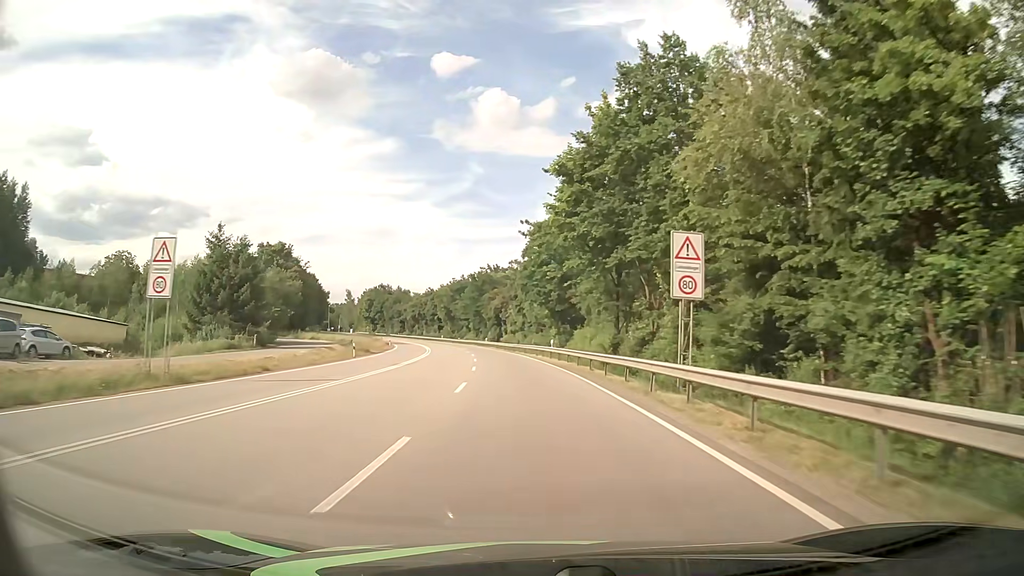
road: primary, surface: asphalt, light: Day
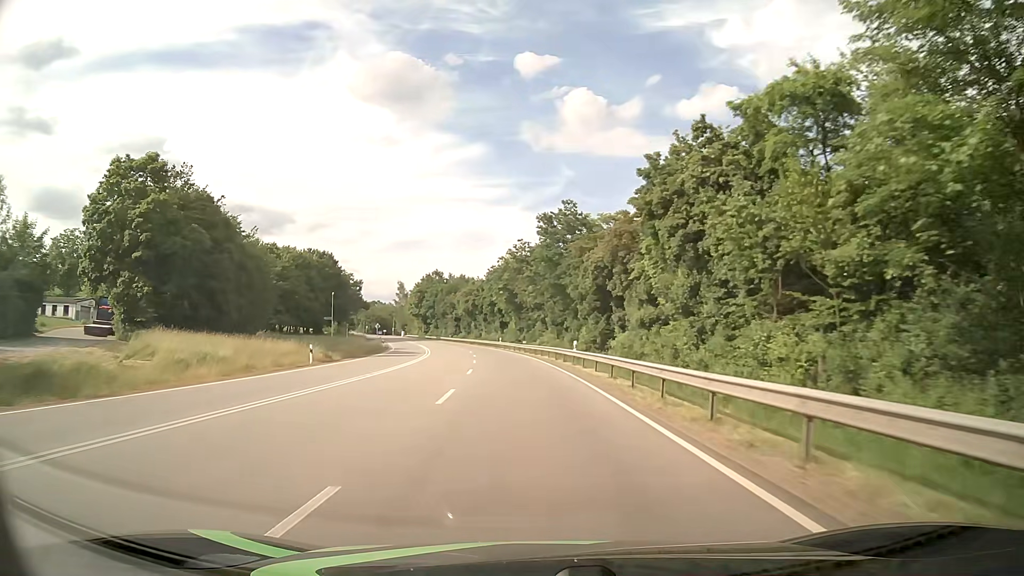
(-3.8, +62.4) m; -8°
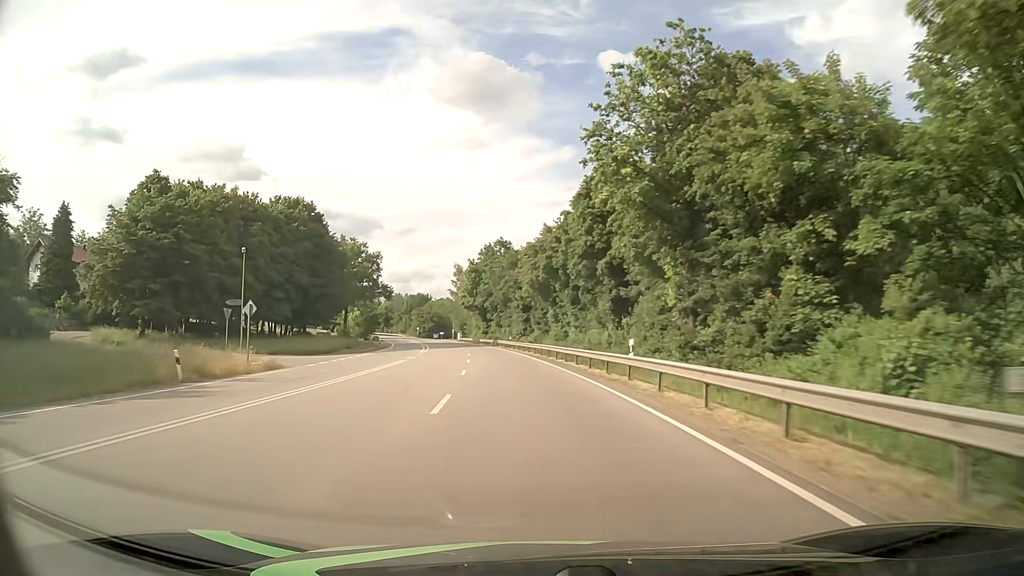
(-4.3, +62.4) m; -8°
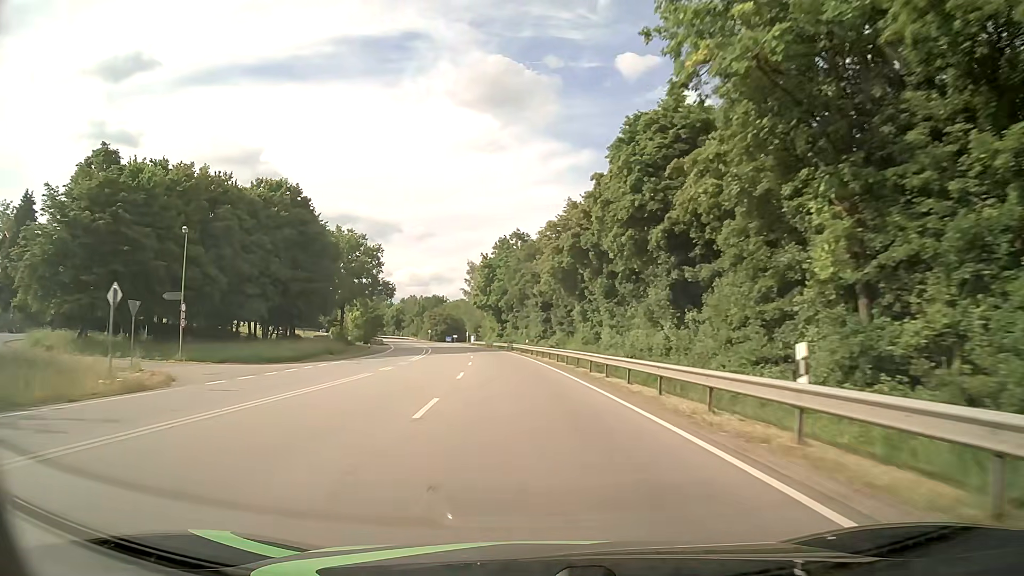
(-0.1, +12.5) m; -1°
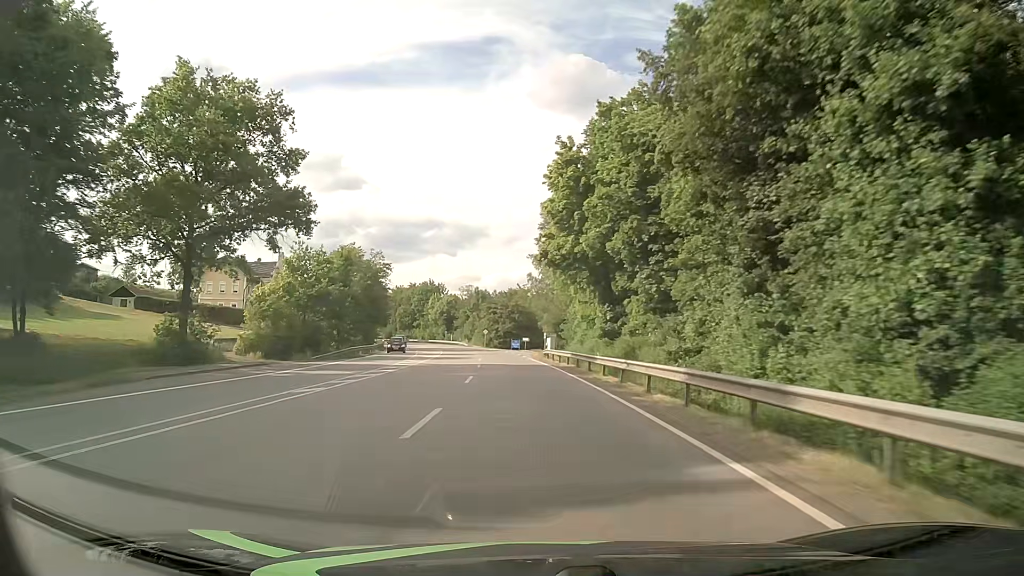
(-4.3, +62.4) m; -8°
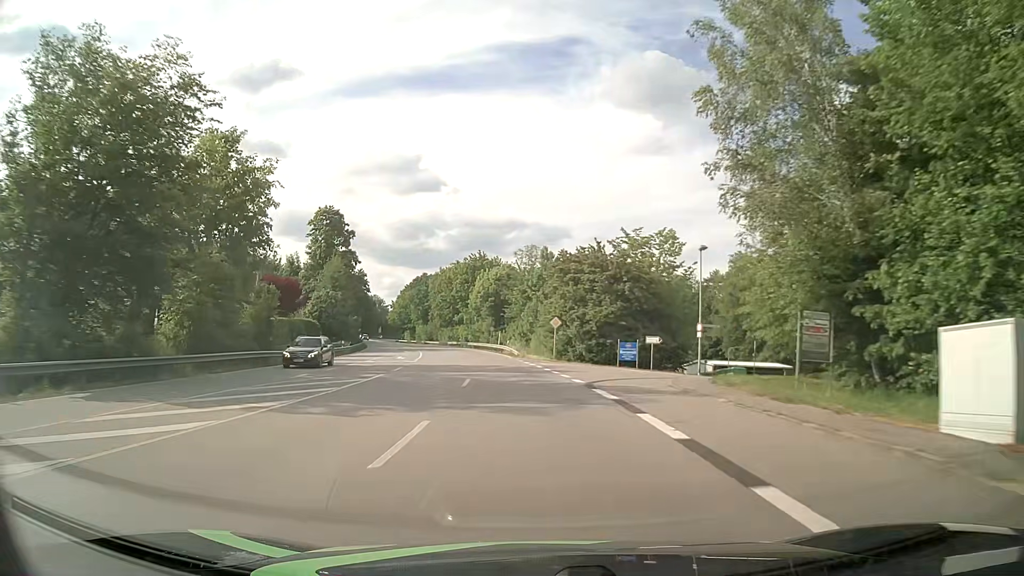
(-3.4, +62.3) m; -7°
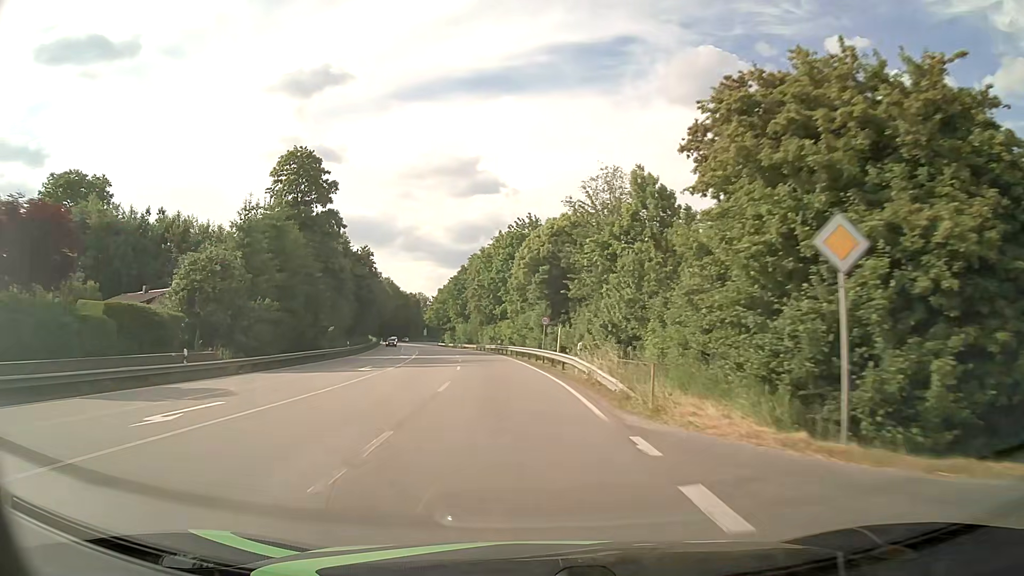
(-1.5, +37.4) m; -5°
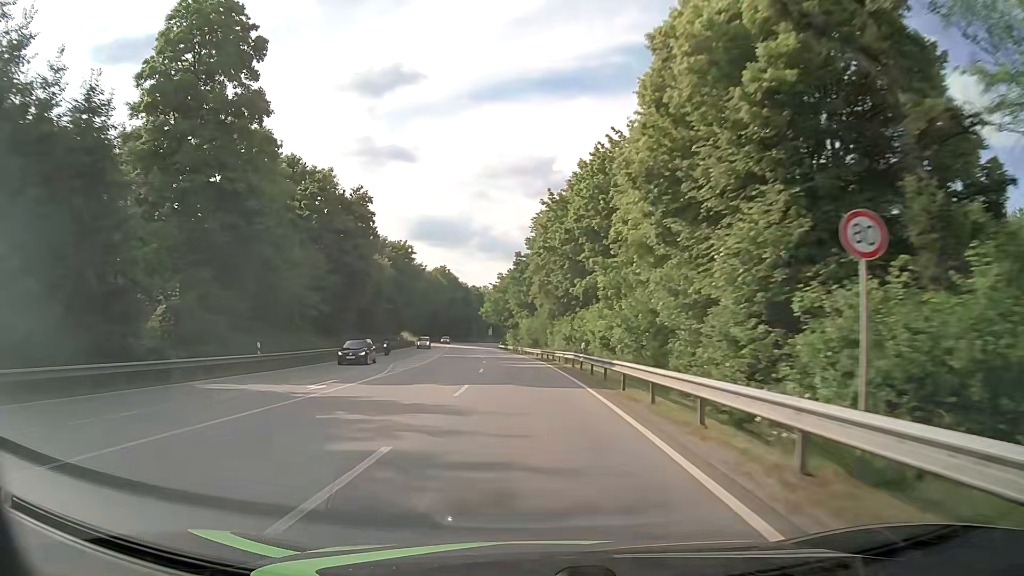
(-2.3, +37.4) m; -7°
(0, +10) (0, +20) (-1, +30) (-2, +40) (-2, +50) (-3, +60) (-4, +70) (-5, +80) (-6, +90) (-7, +100) m
